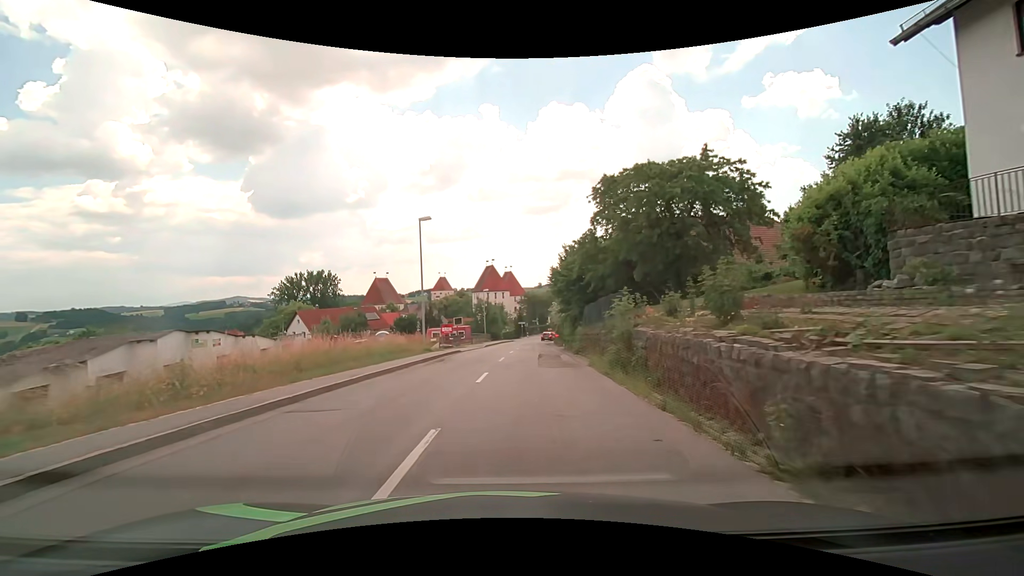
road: secondary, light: Day
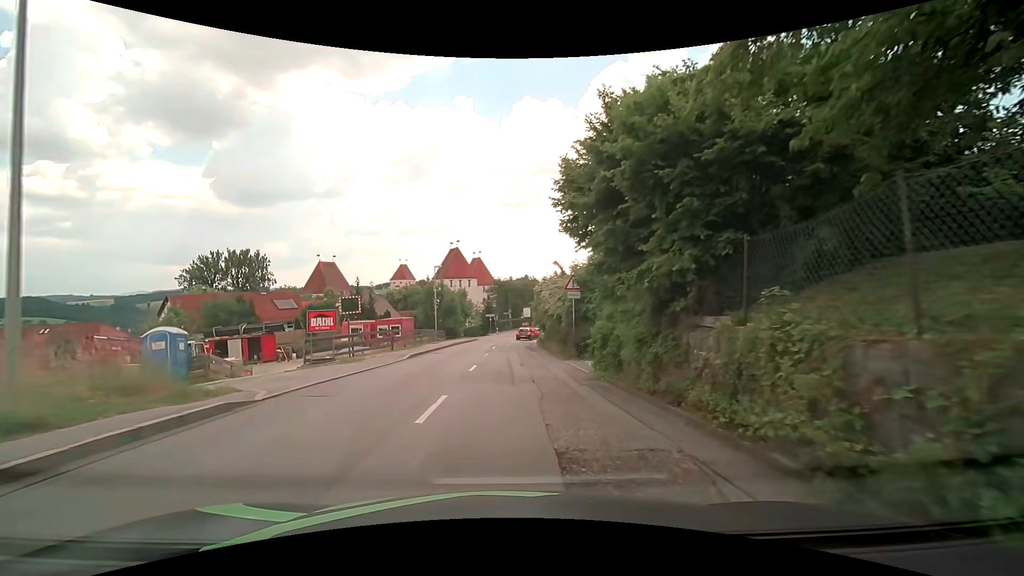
(+1.0, +23.6) m; +5°
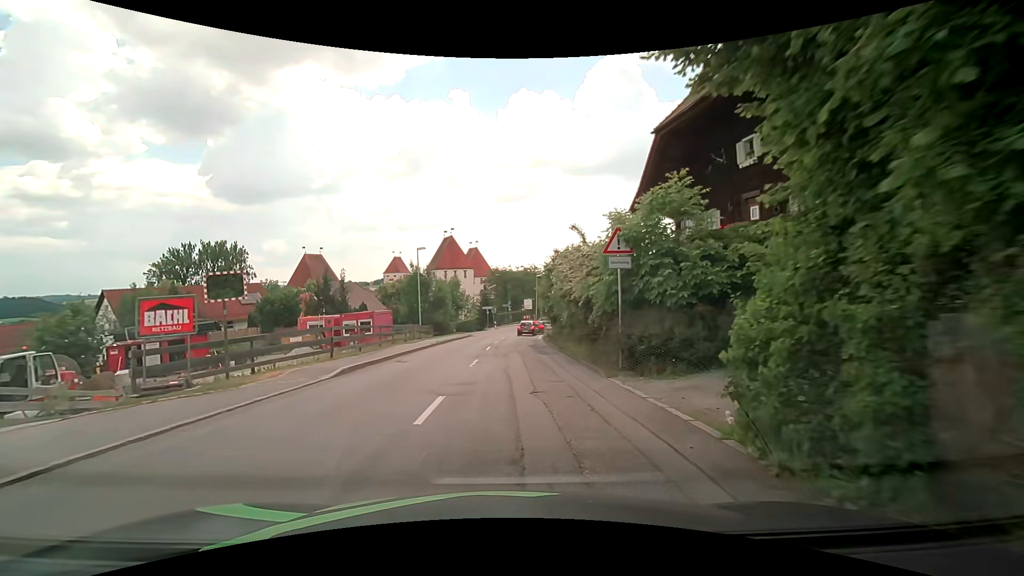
(-0.1, +9.3) m; -1°
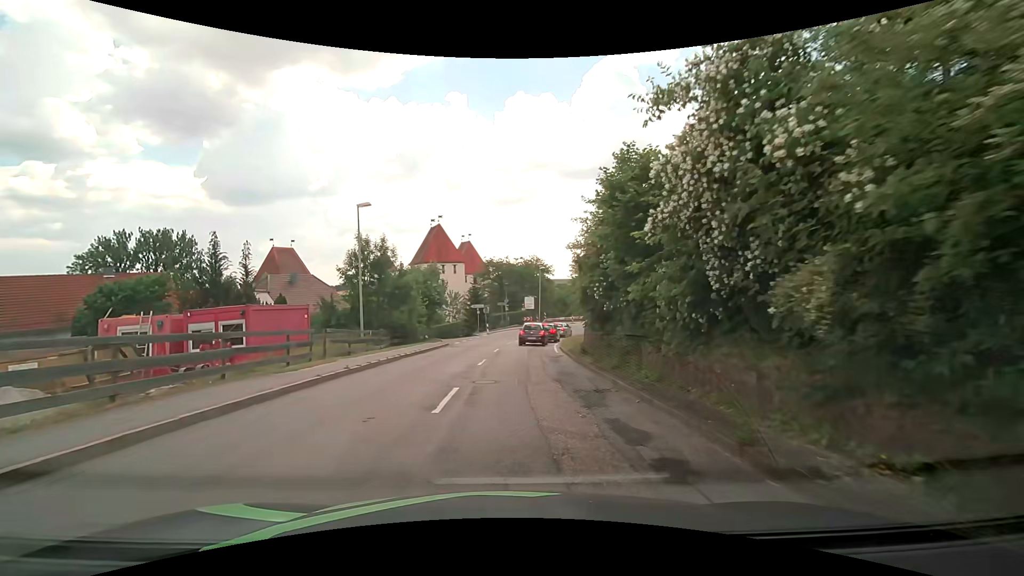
(+0.1, +16.9) m; +1°
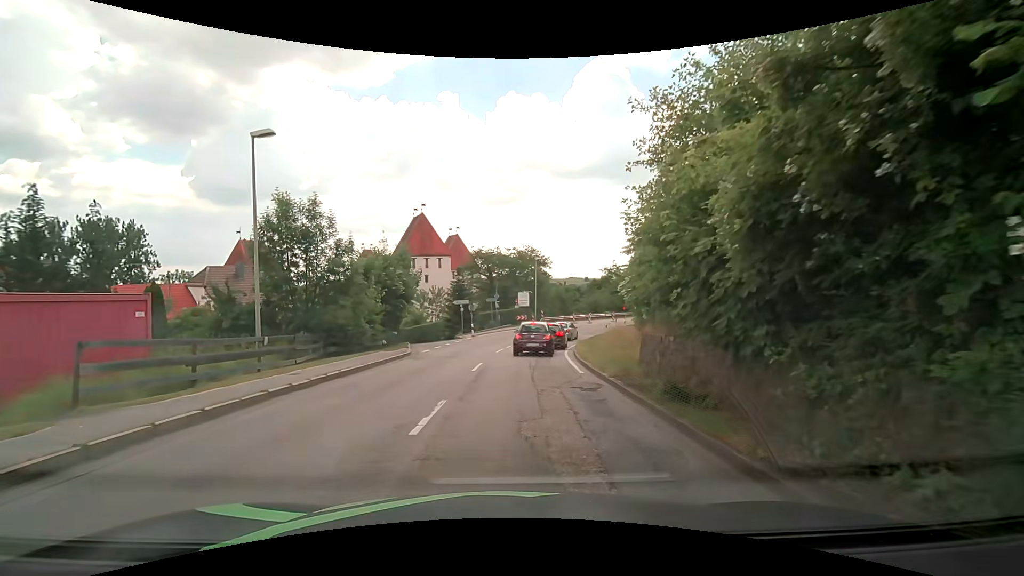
(+0.1, +10.2) m; 0°
